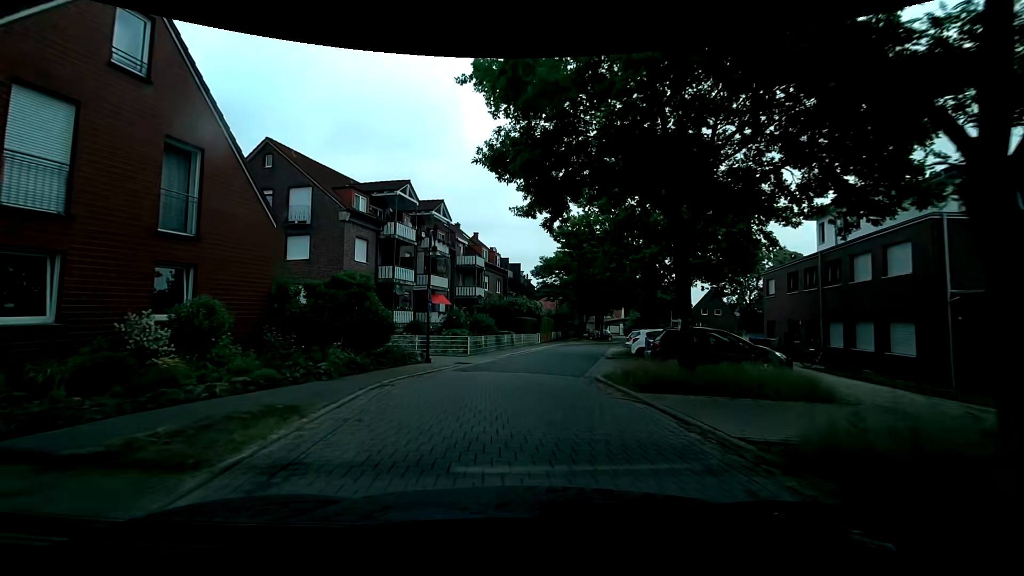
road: residential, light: Day
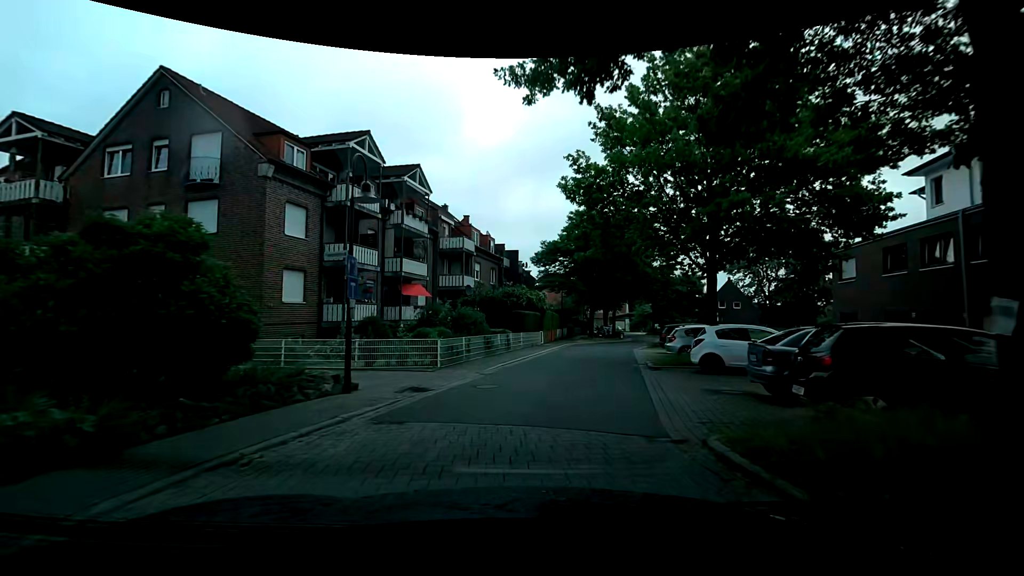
(-0.1, +8.5) m; 0°
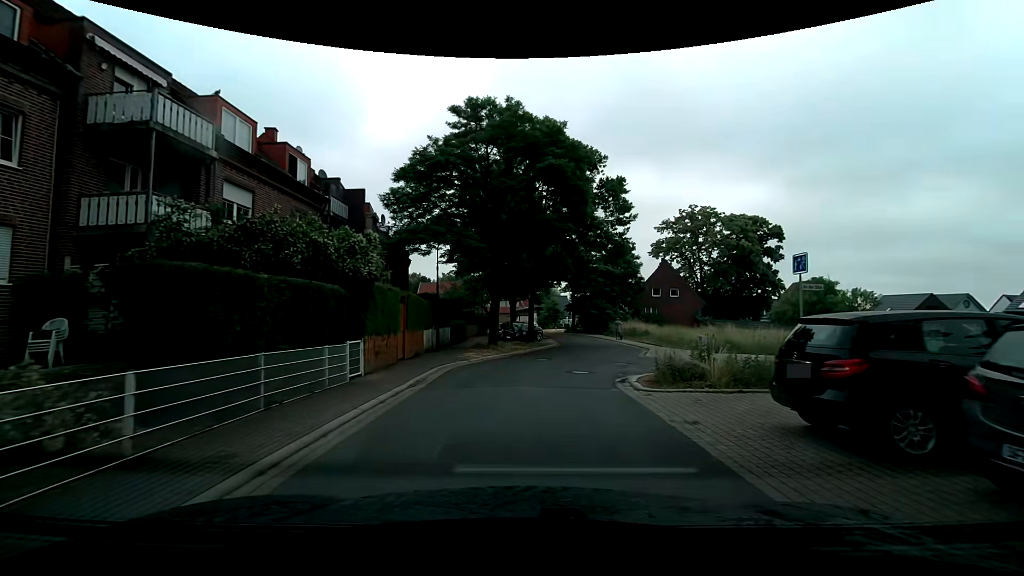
(+2.2, +21.8) m; +12°
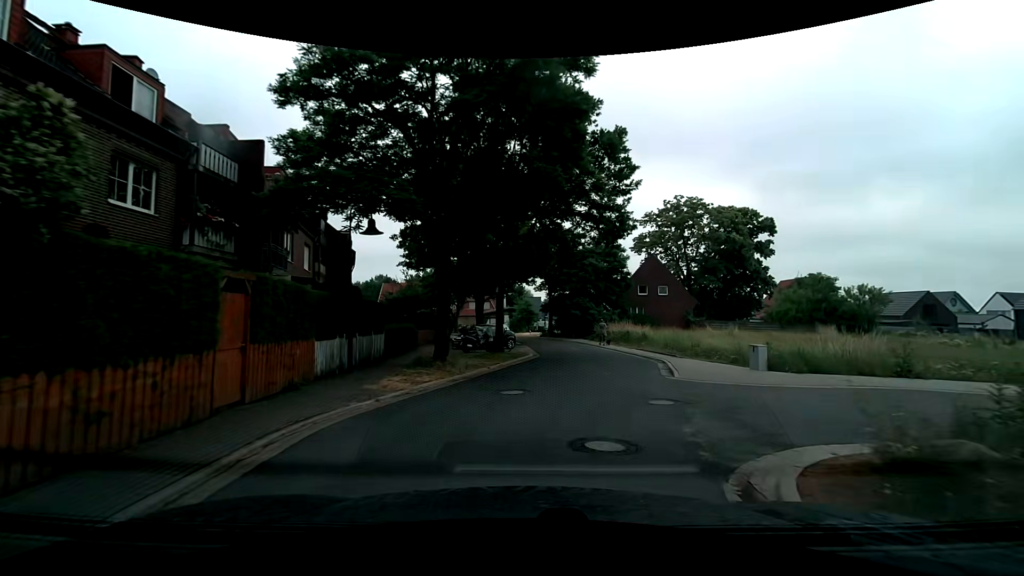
(0.0, +7.9) m; +1°
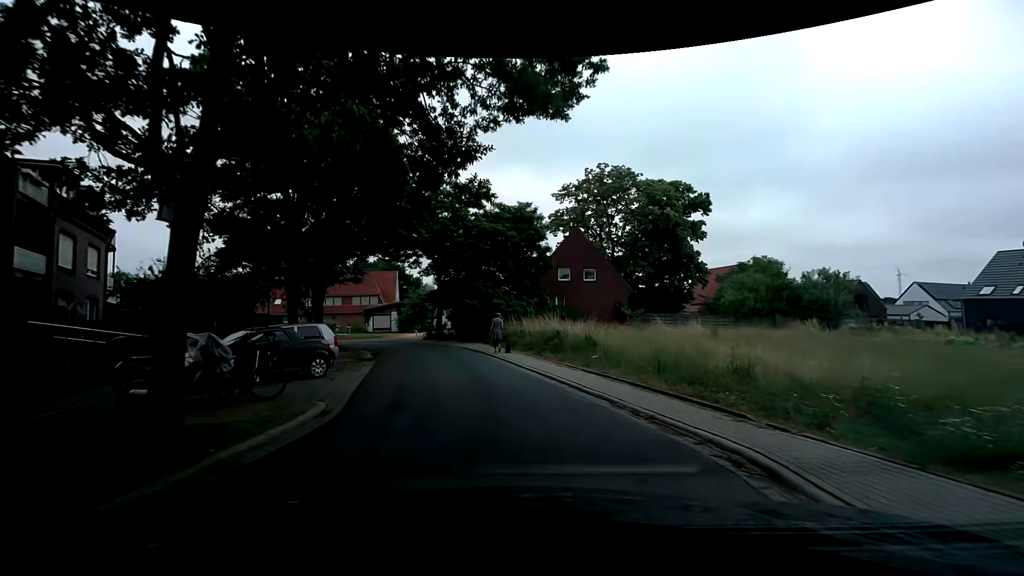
(+1.9, +15.2) m; +10°
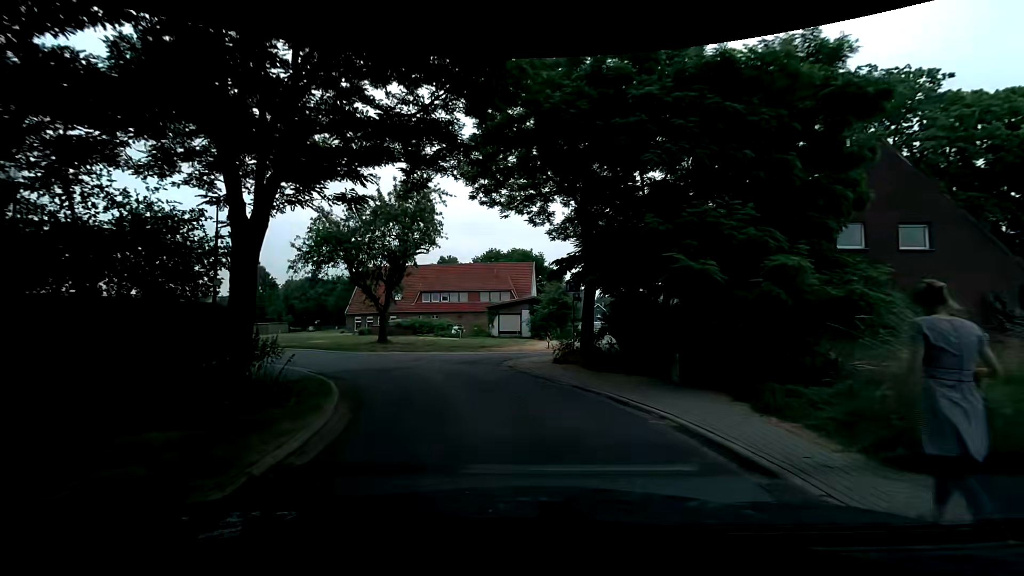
(-2.4, +19.3) m; -16°
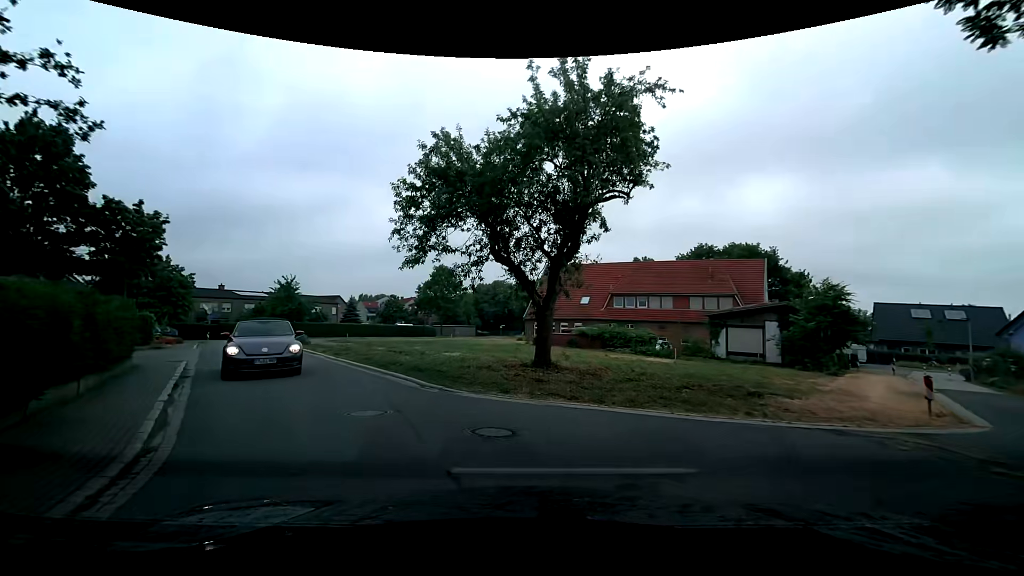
(-2.2, +13.7) m; -21°
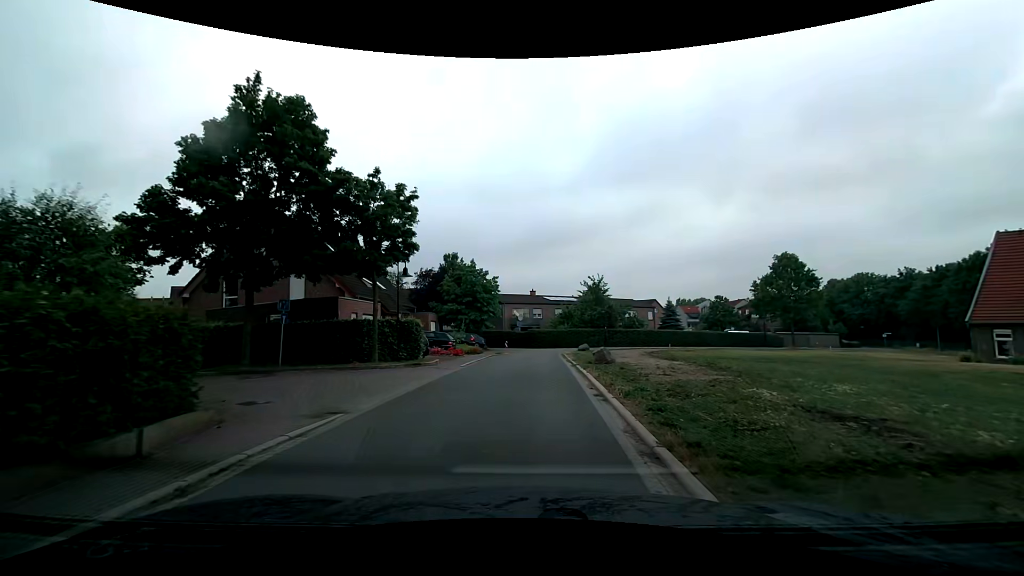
(-3.9, +14.0) m; -37°
(0, +10) (+1, +20) (+1, +30) (+3, +40) (+7, +49) (+13, +56) (+21, +63) (+29, +68) (+38, +74) (+46, +79) m
